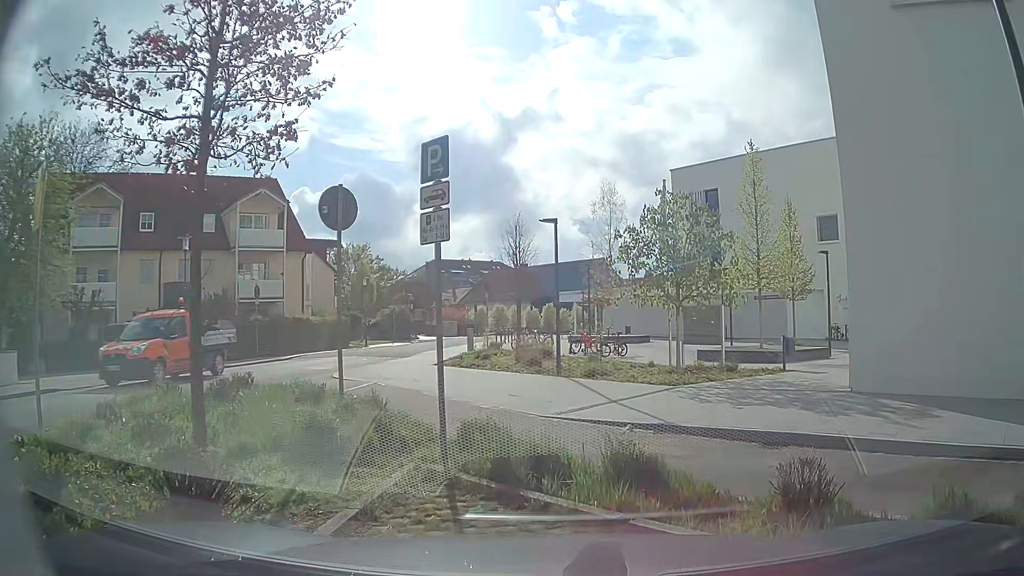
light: Day
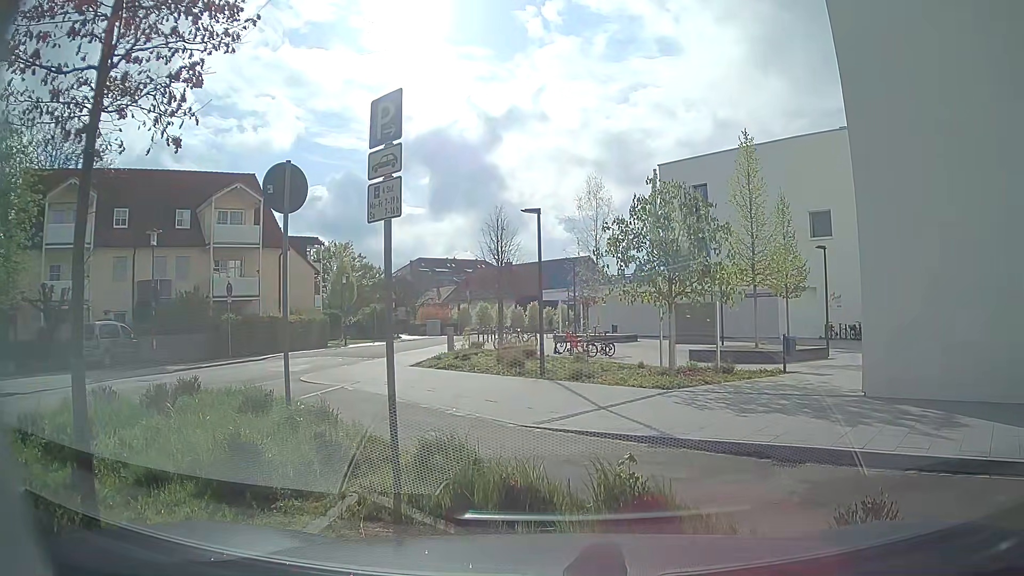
(0.0, +1.2) m; 0°
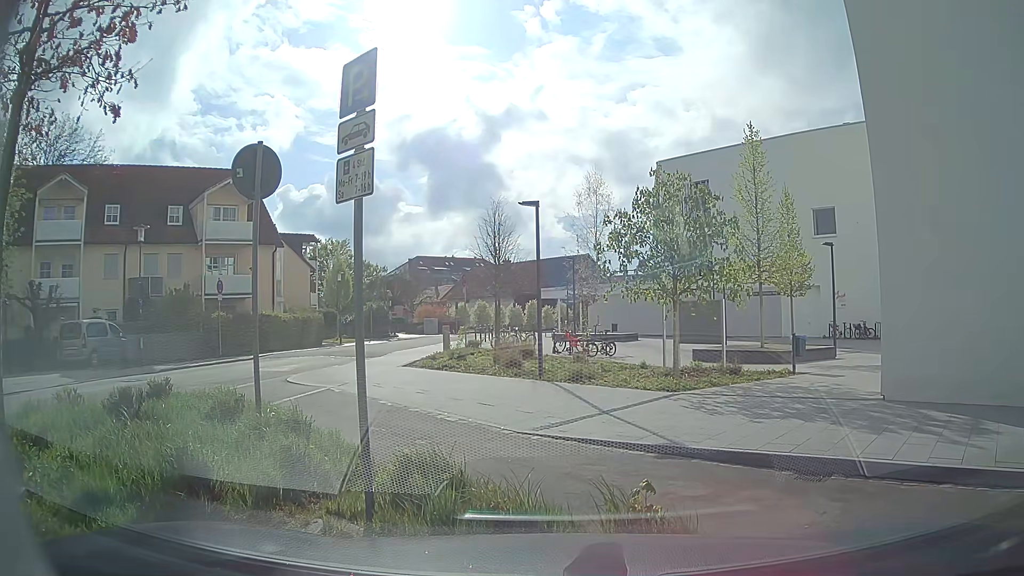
(0.0, +0.7) m; 0°
